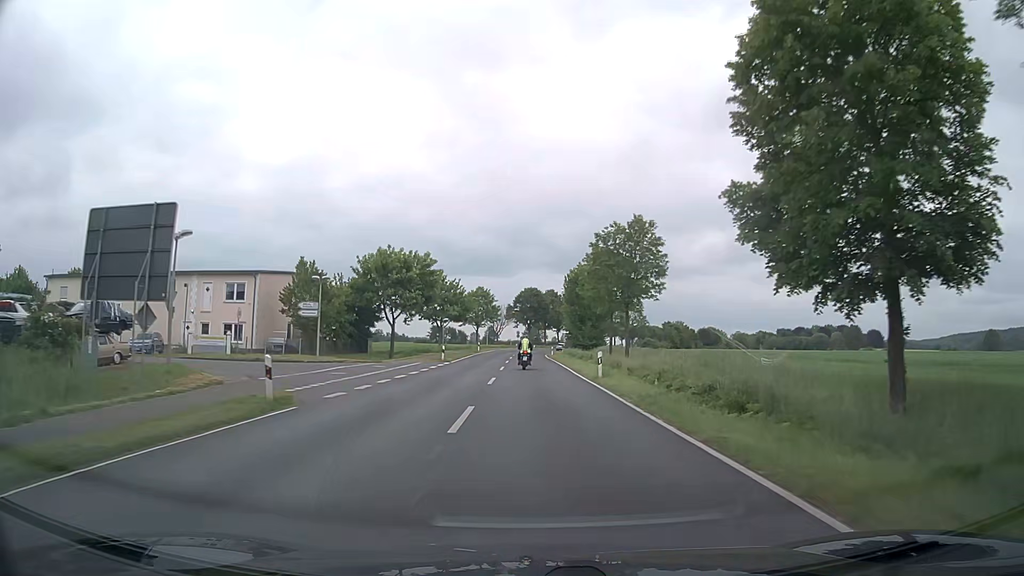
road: secondary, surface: asphalt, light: Day
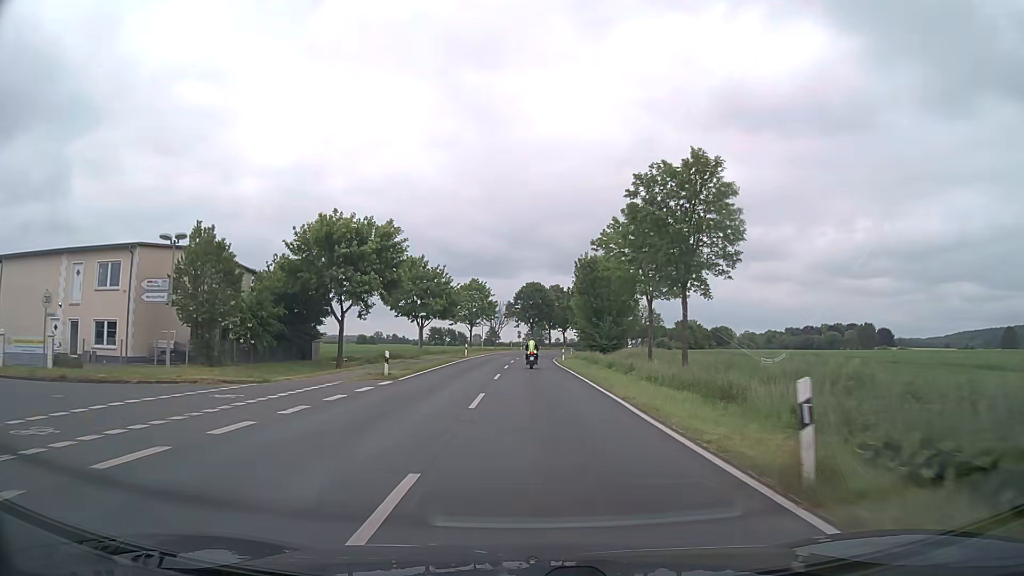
(+0.1, +18.2) m; 0°
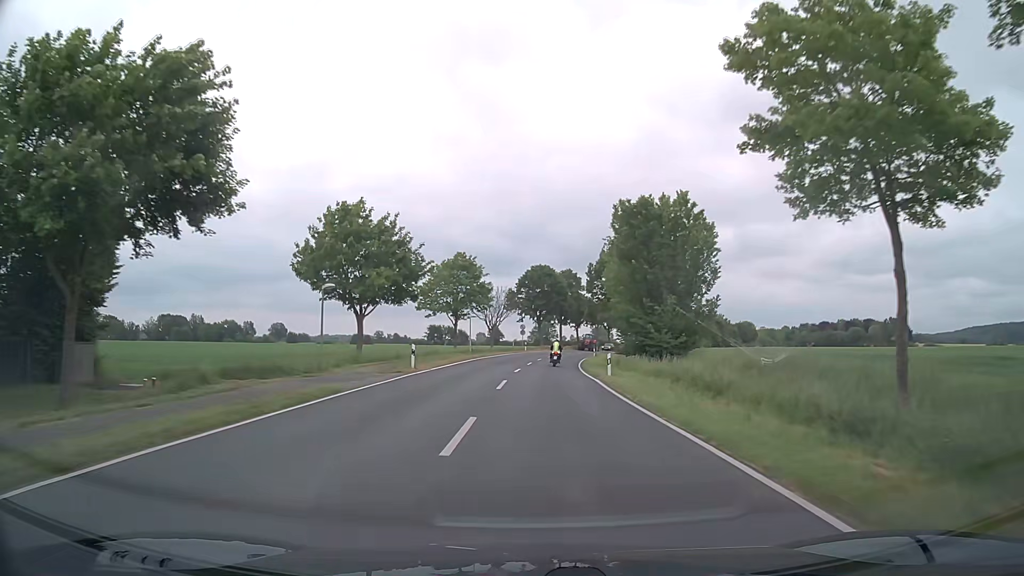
(-0.3, +28.7) m; -1°
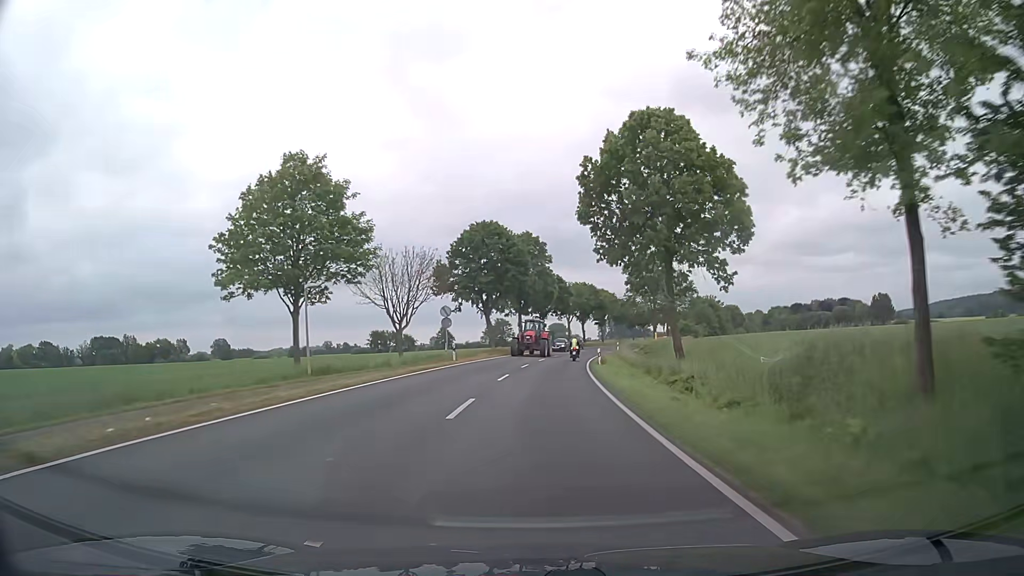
(+1.3, +41.2) m; +4°
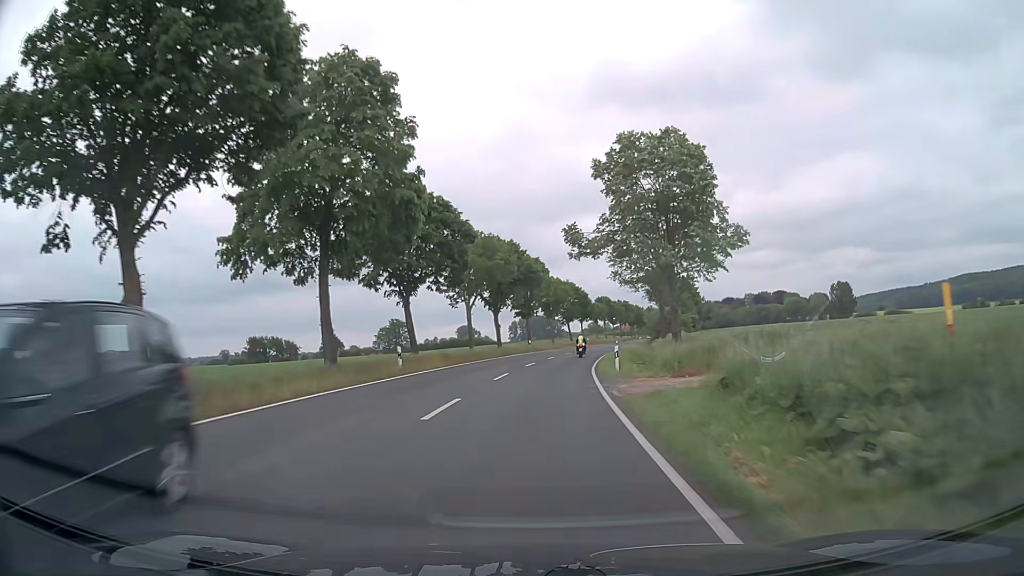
(+3.9, +56.1) m; +8°
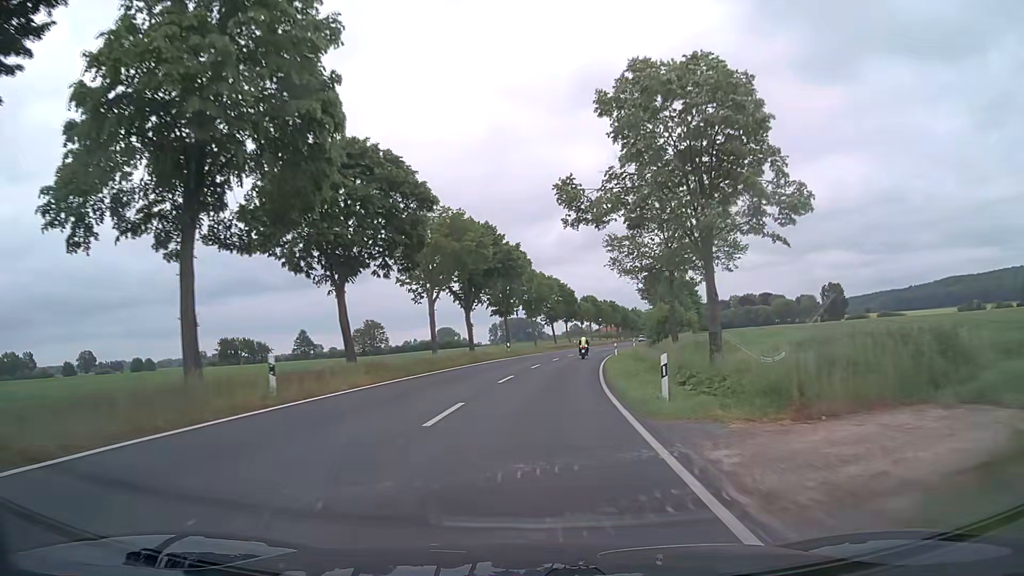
(+0.1, +11.7) m; +2°
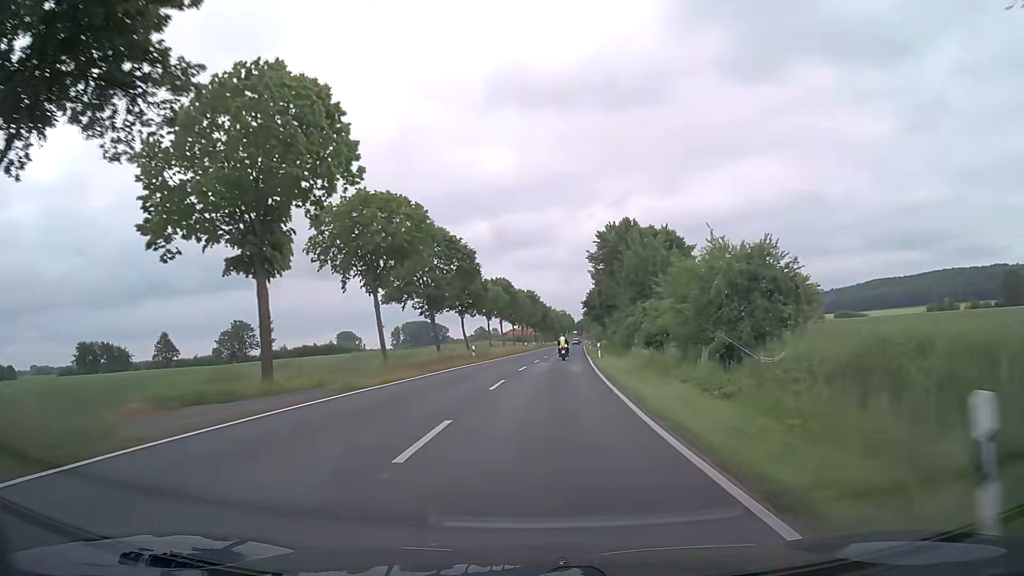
(+3.5, +47.6) m; +8°
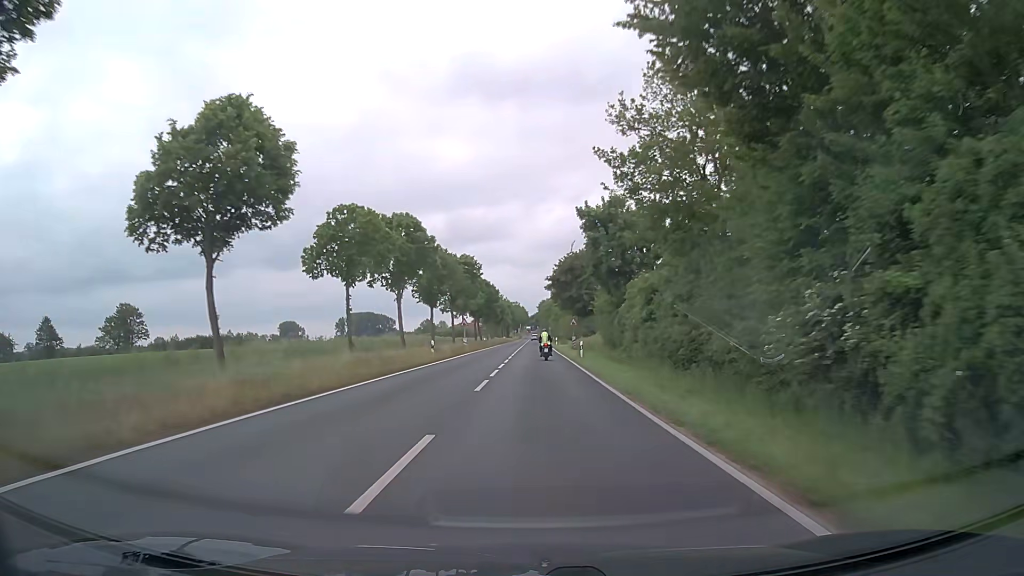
(+2.3, +46.7) m; +4°
(0, +10) (0, +20) (0, +30) (0, +40) (0, +50) (0, +60) (0, +70) (0, +80) (+1, +90) (+1, +100) m
